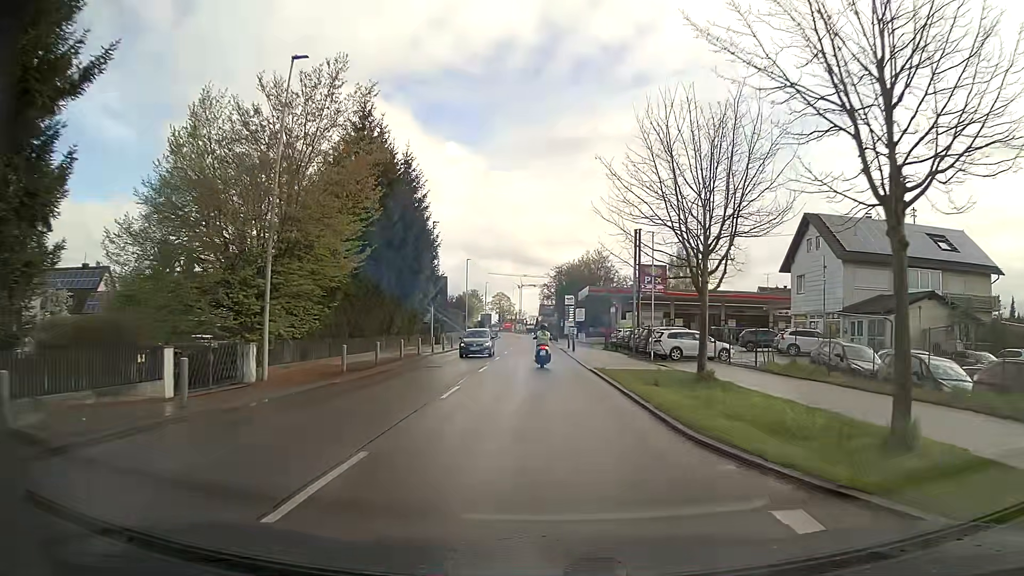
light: Day
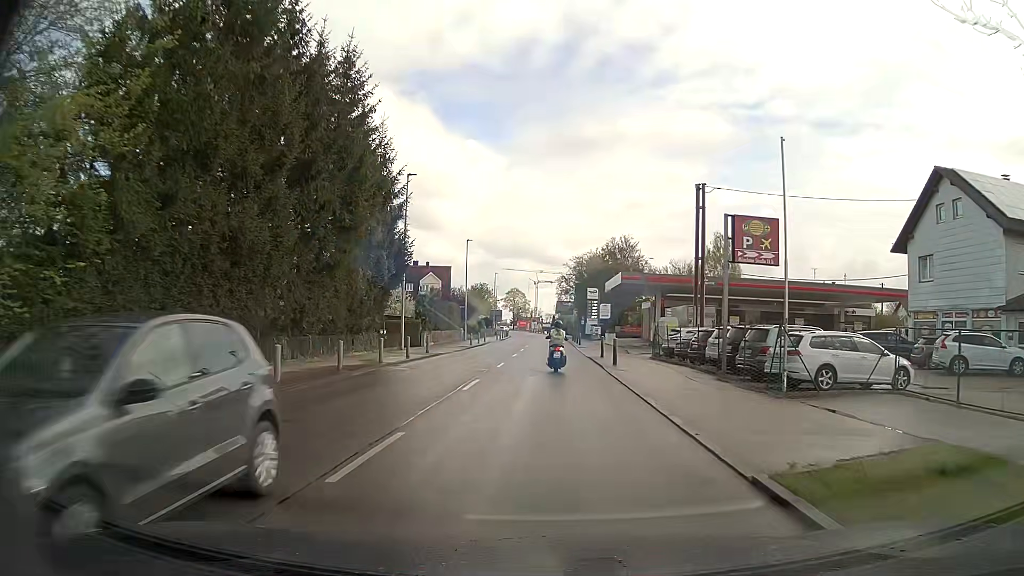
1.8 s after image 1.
(-0.2, +16.8) m; -1°
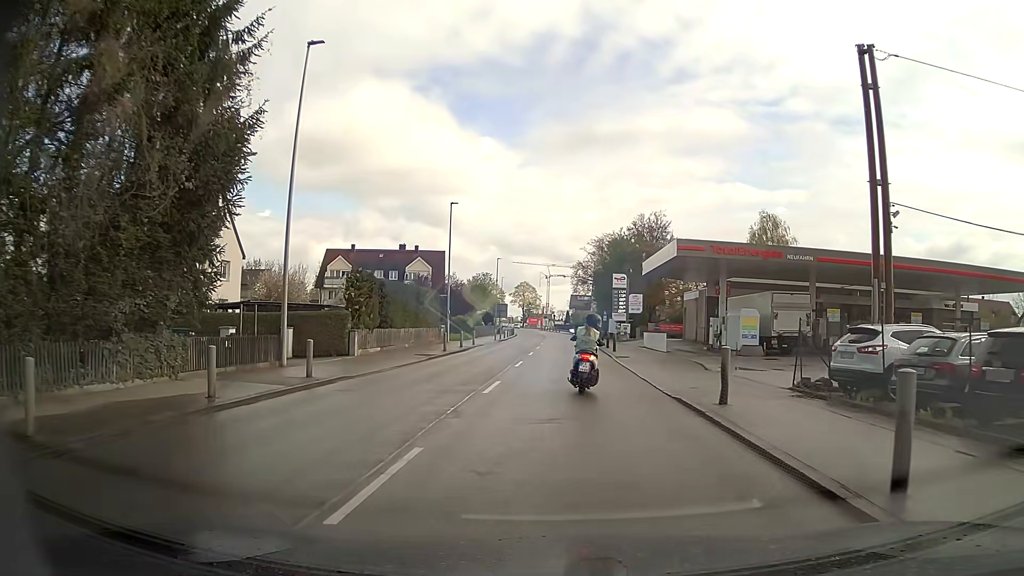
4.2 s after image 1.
(-0.2, +19.0) m; 0°
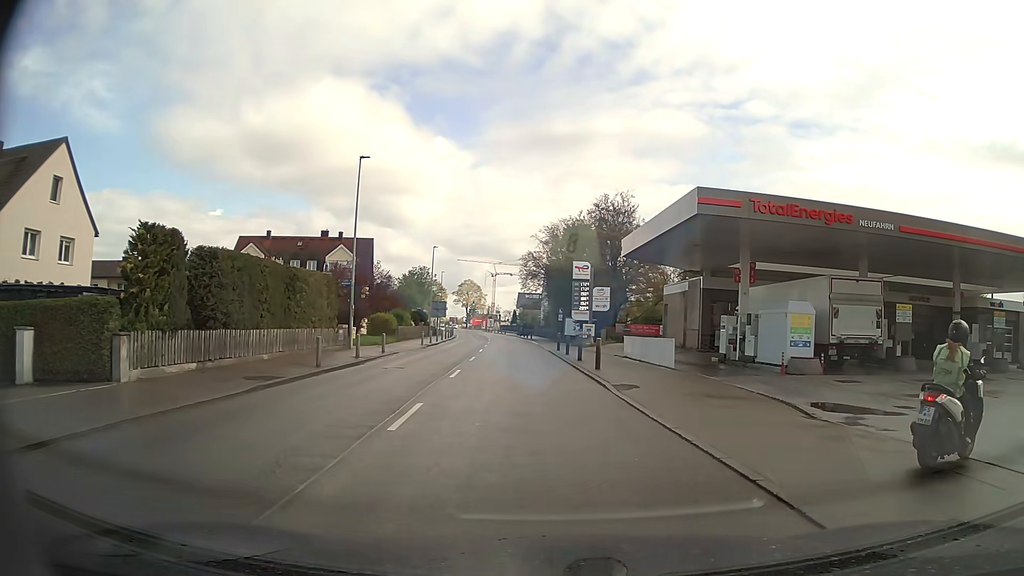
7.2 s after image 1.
(0.0, +13.4) m; +4°
